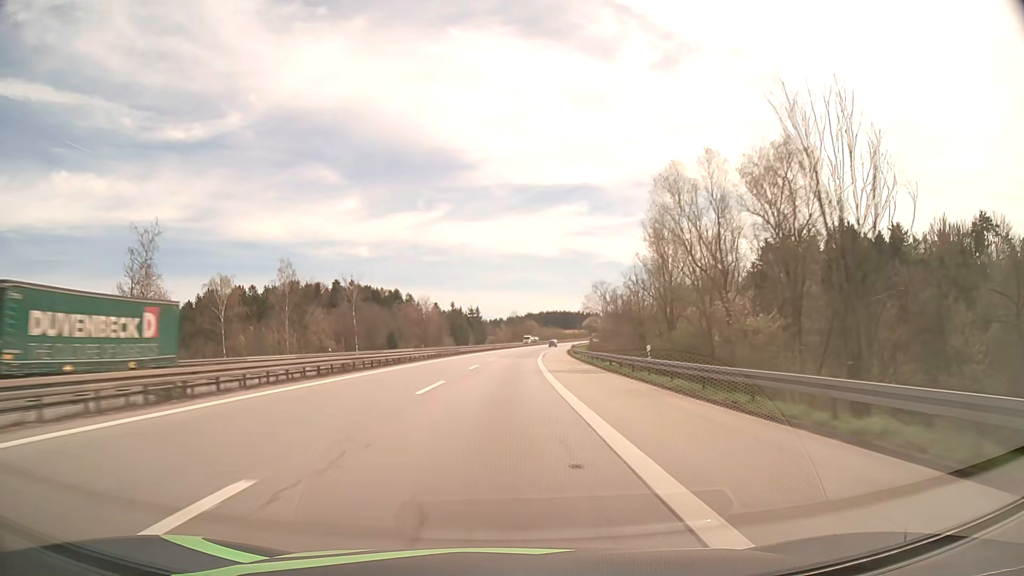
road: motorway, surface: asphalt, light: Day
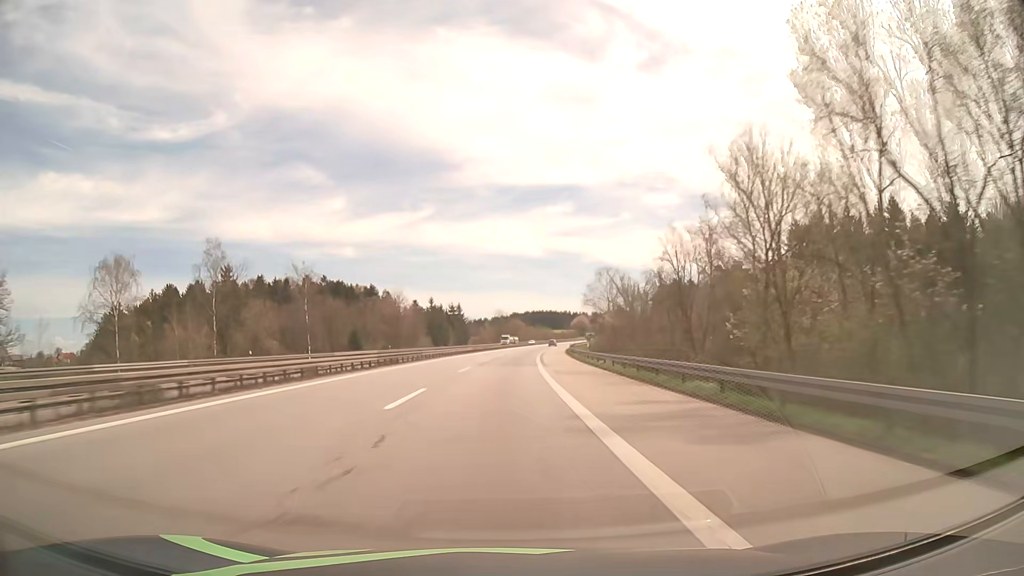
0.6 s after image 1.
(+0.2, +22.0) m; +1°
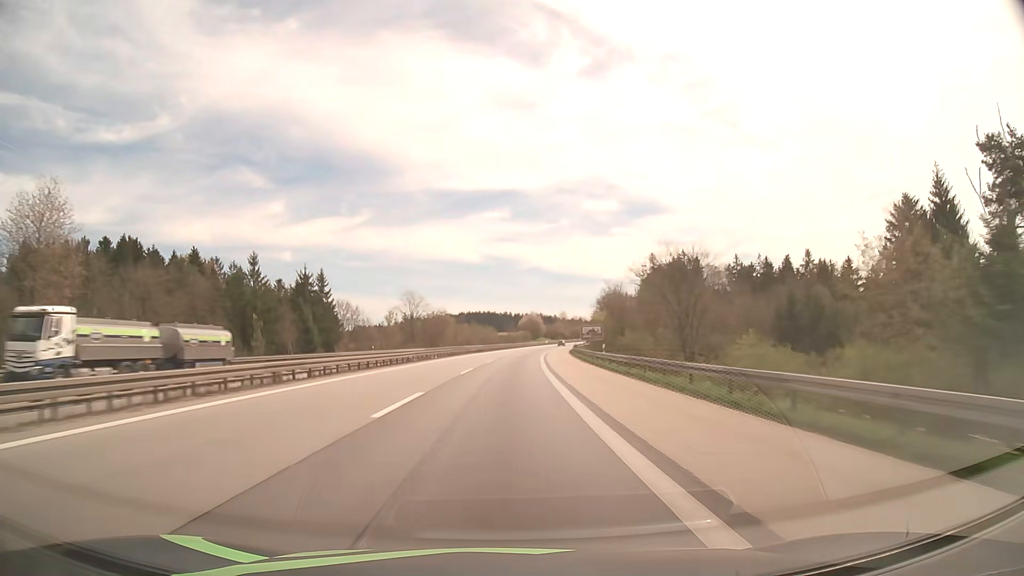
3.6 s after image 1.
(+5.2, +108.6) m; +6°
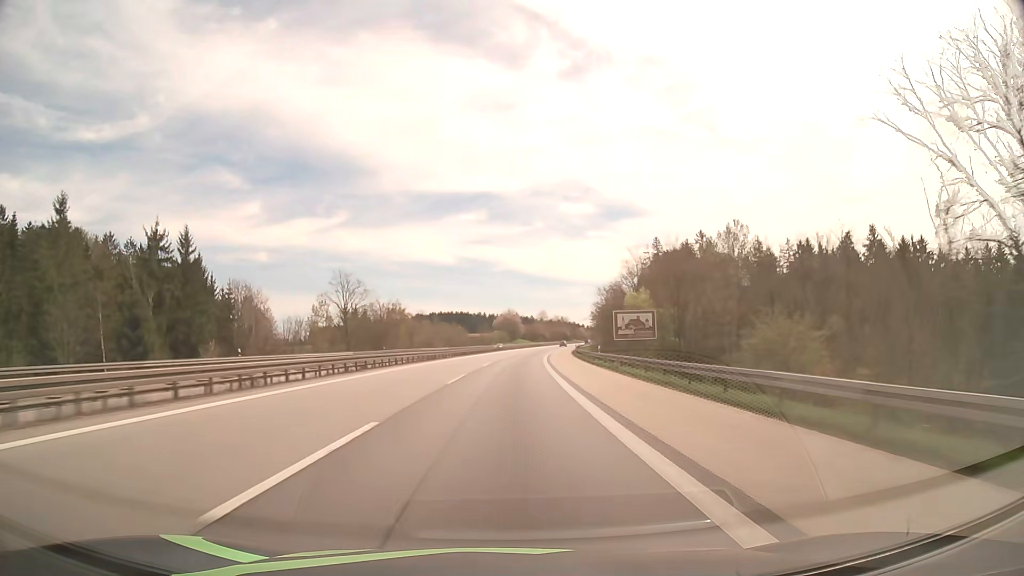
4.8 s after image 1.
(+0.7, +43.1) m; +2°
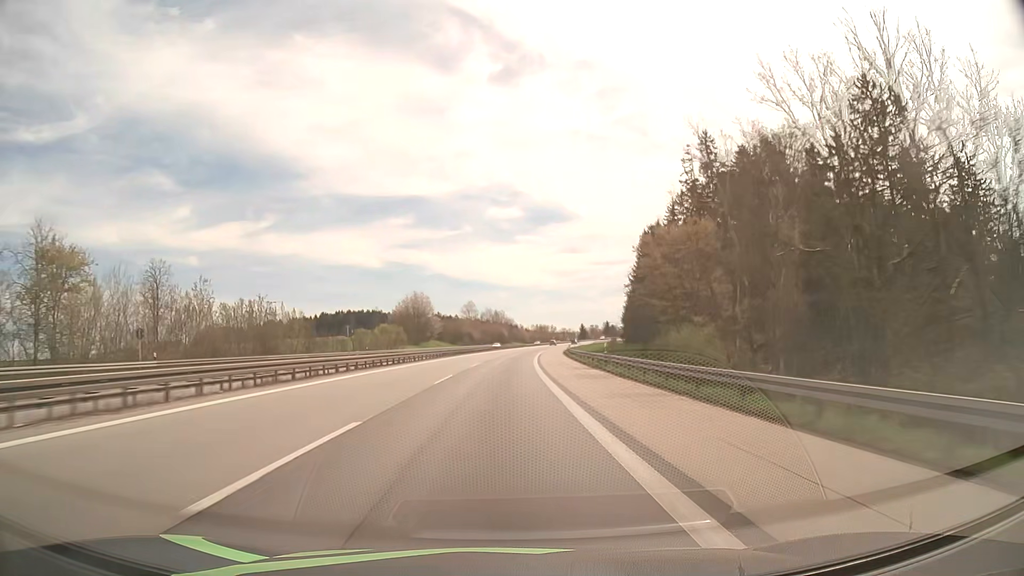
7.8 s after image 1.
(+5.7, +106.9) m; +6°
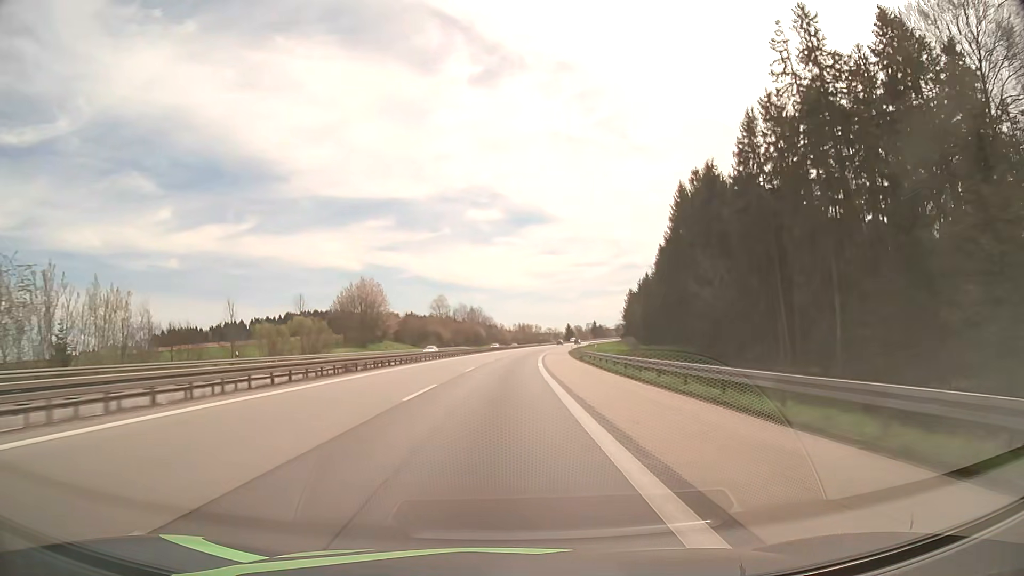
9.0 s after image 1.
(+0.6, +42.6) m; +2°
(0, +10) (0, +20) (0, +30) (+1, +40) (+1, +50) (+2, +60) (+2, +70) (+3, +80) (+4, +90) (+4, +100) m
